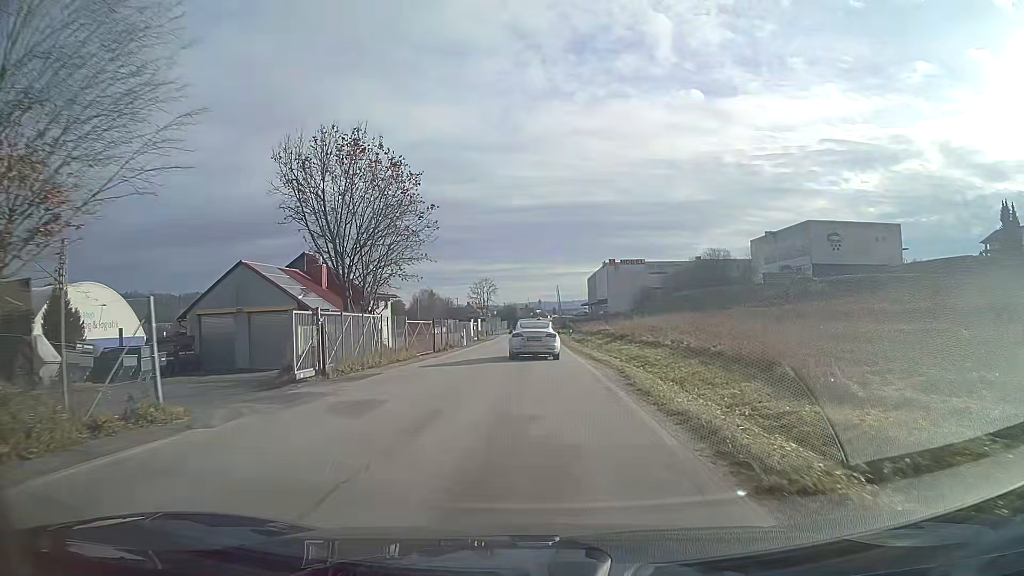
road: unclassified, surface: asphalt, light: Day
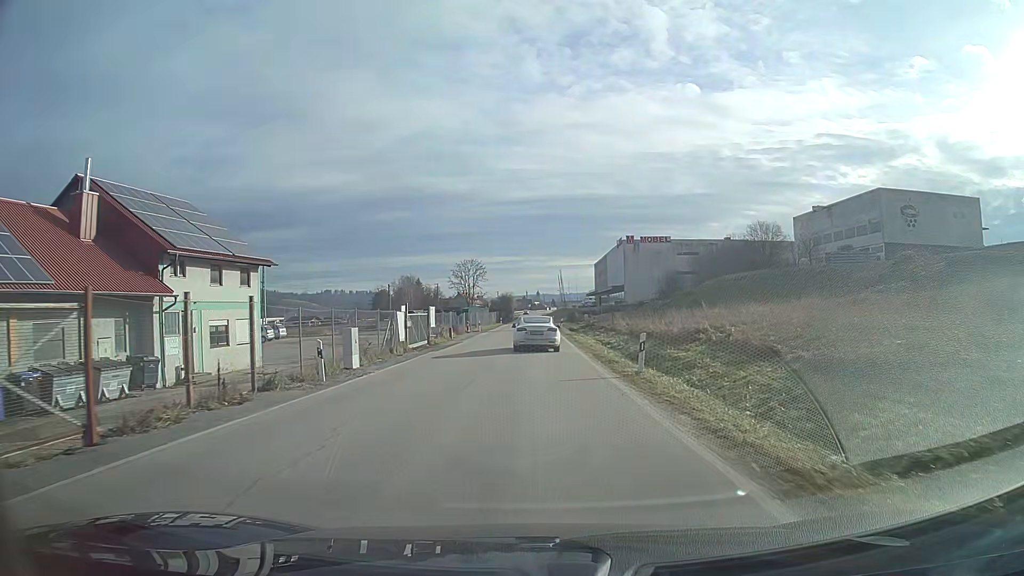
(0.0, +33.8) m; 0°
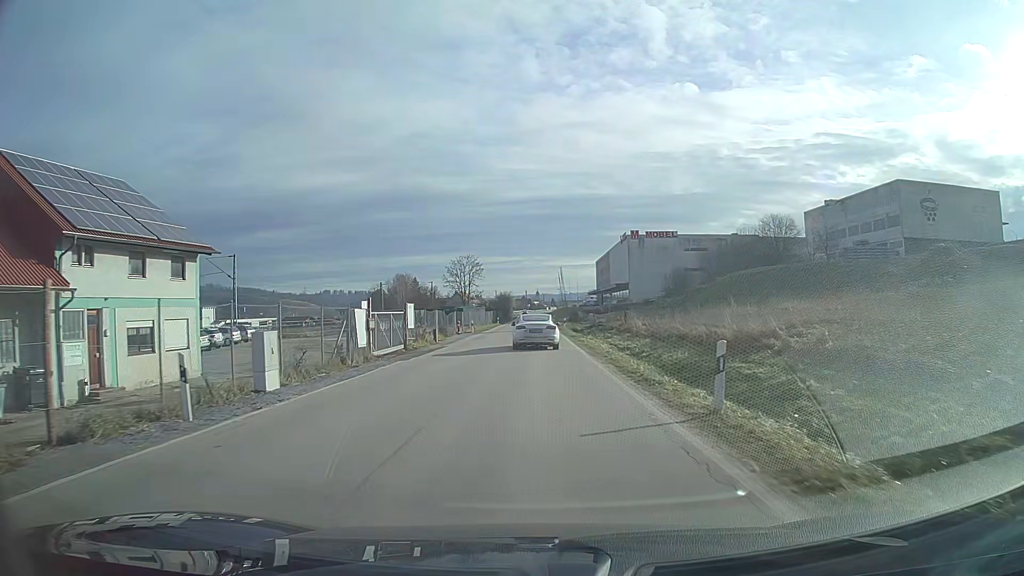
(0.0, +7.2) m; 0°
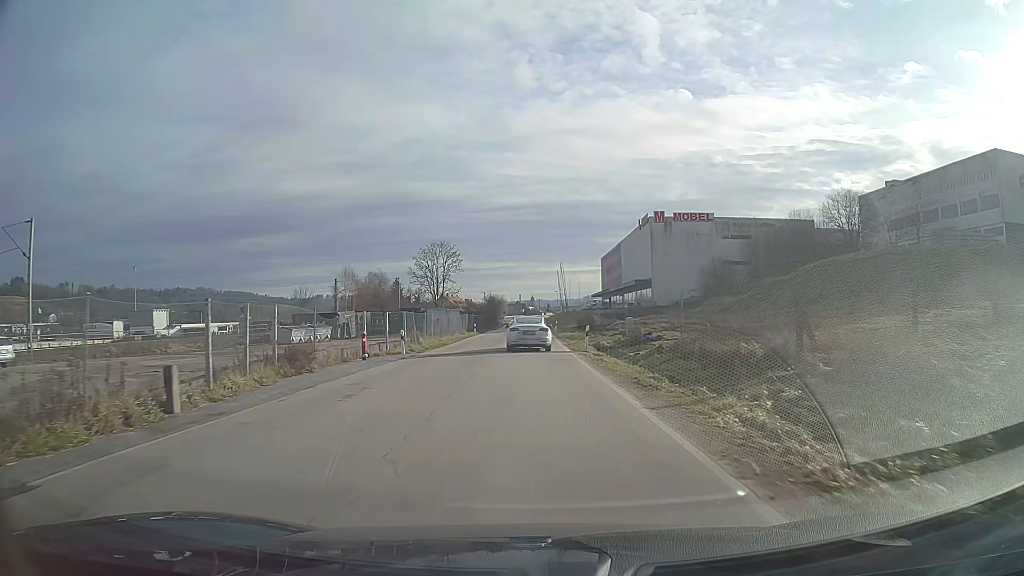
(+0.1, +29.5) m; 0°
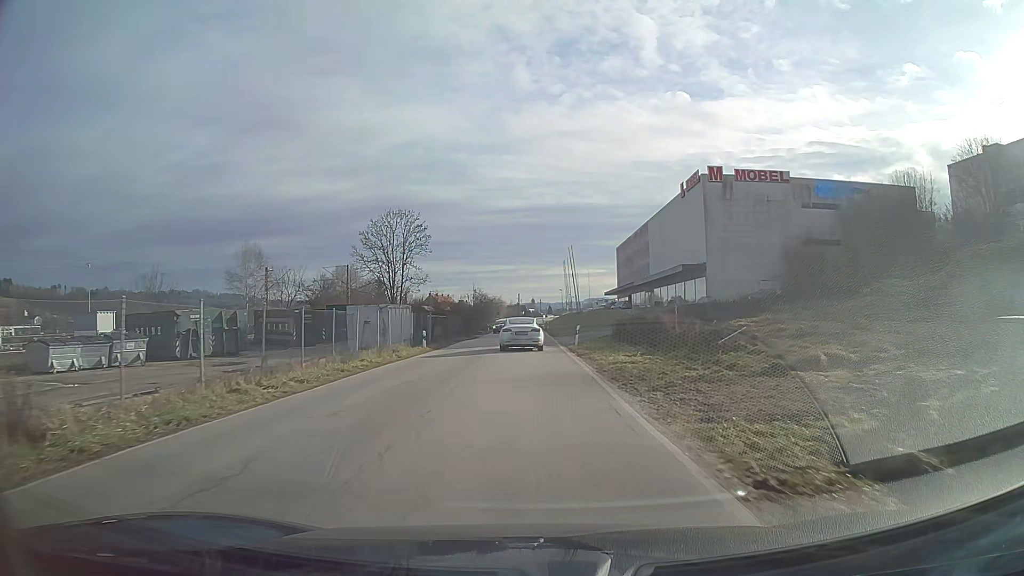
(0.0, +30.5) m; 0°
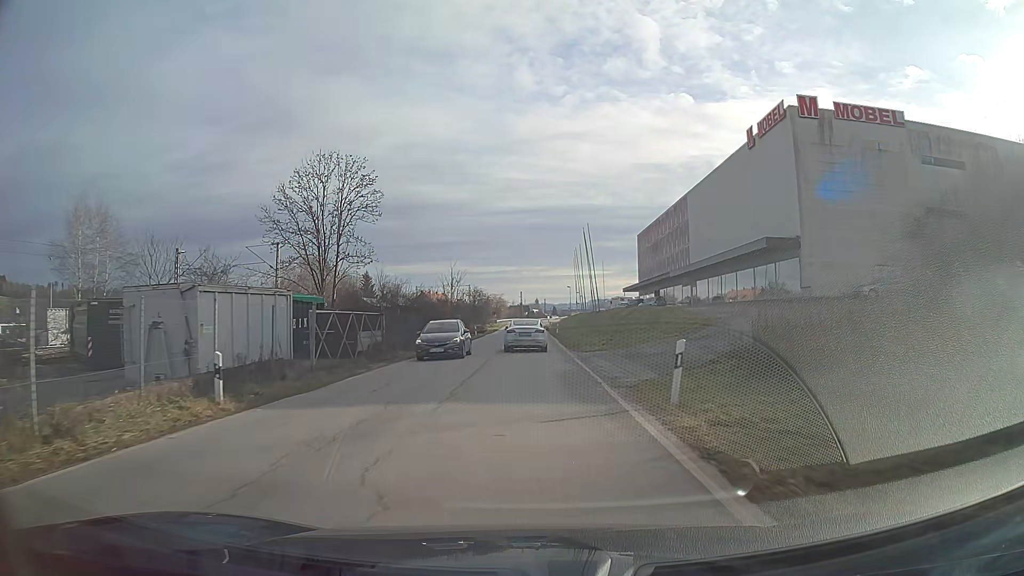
(0.0, +23.5) m; 0°
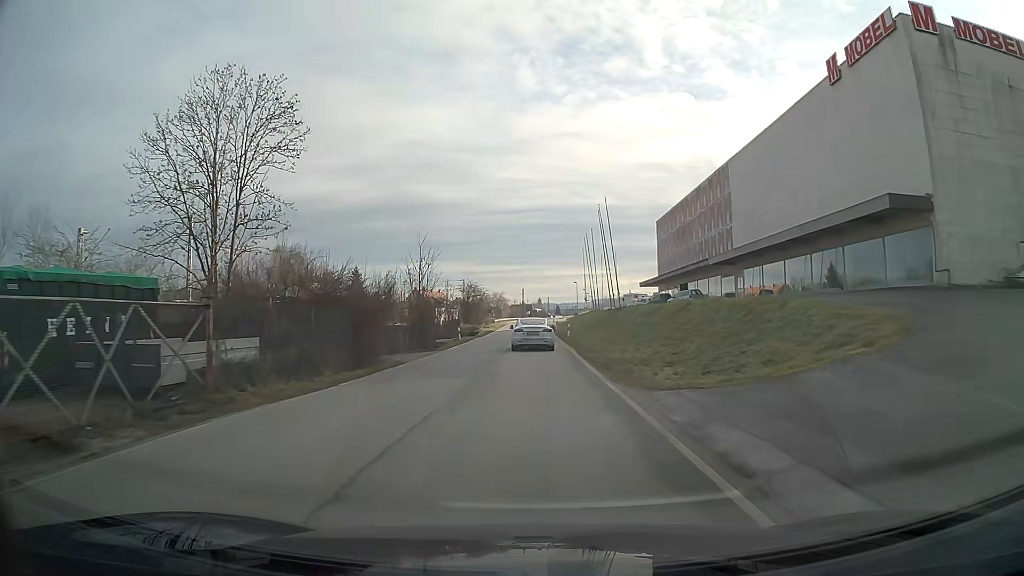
(0.0, +15.9) m; 0°
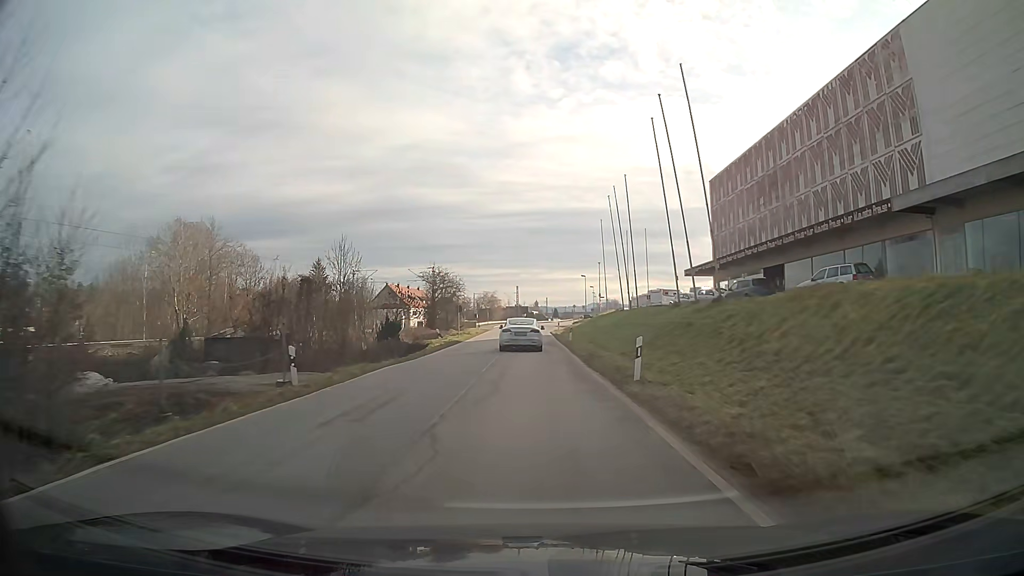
(0.0, +32.5) m; 0°
